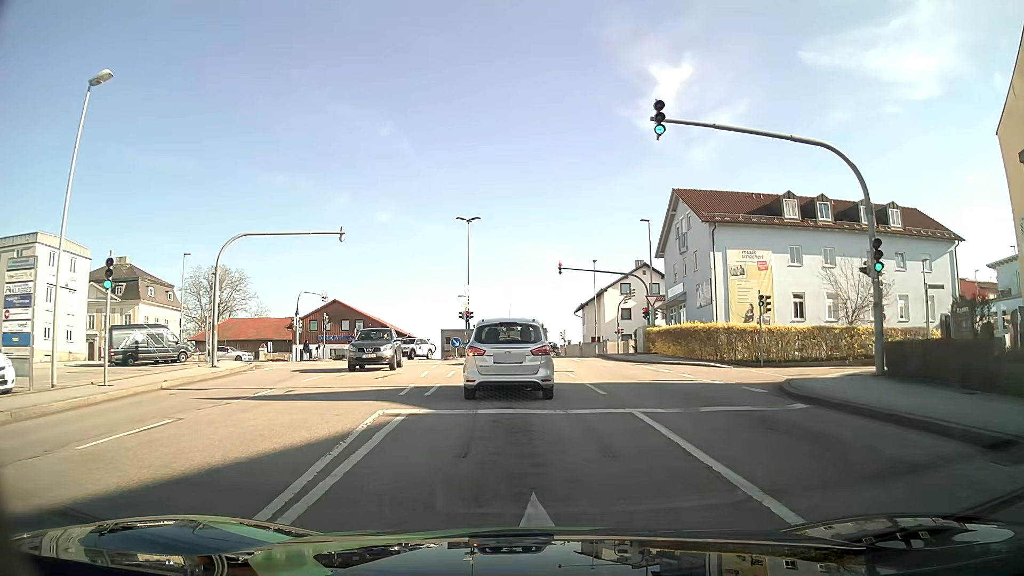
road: tertiary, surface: asphalt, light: Day
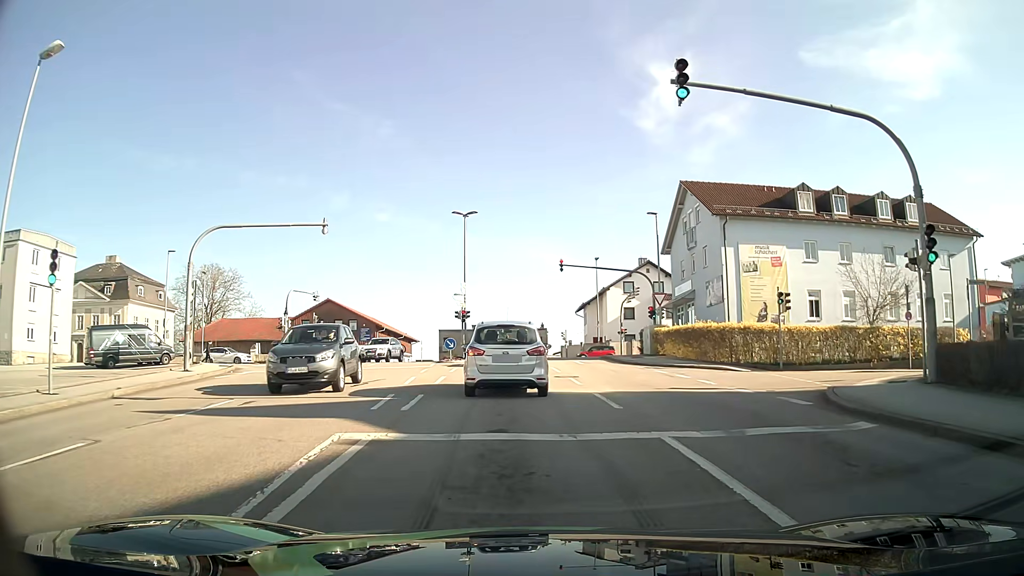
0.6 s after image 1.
(0.0, +2.5) m; 0°
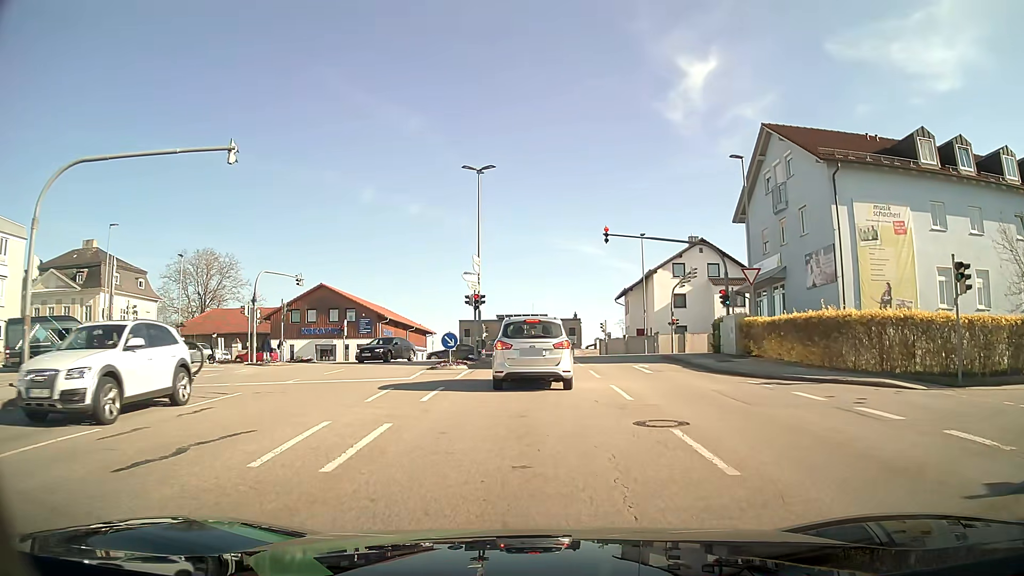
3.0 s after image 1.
(-0.2, +11.4) m; -2°
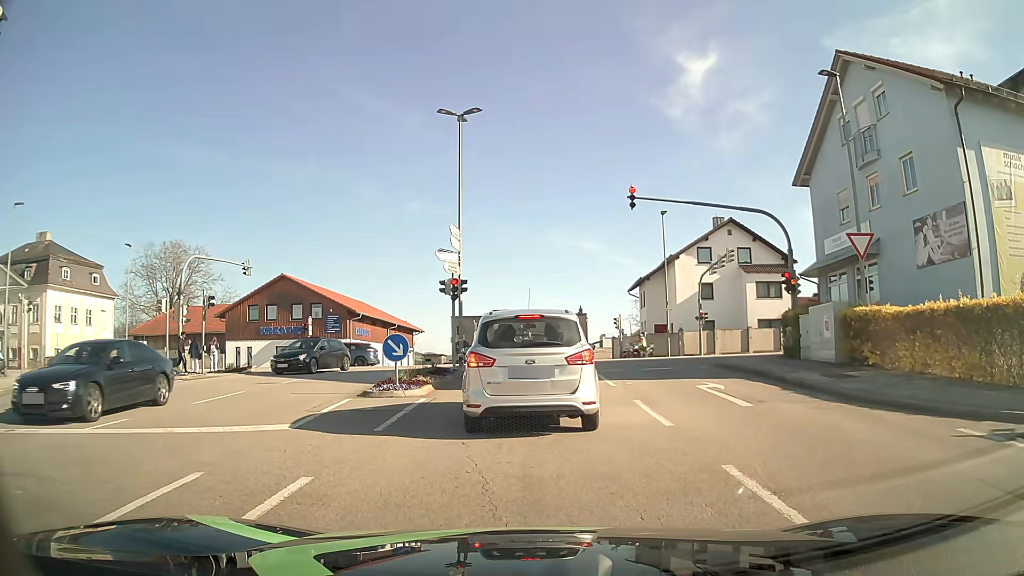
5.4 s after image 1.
(0.0, +9.1) m; -1°
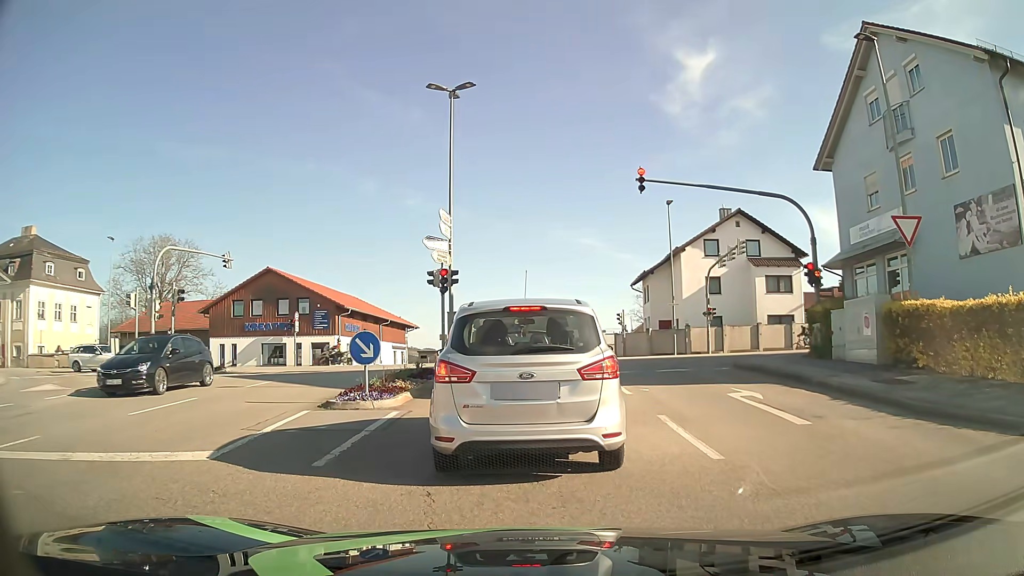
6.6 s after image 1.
(0.0, +2.4) m; +1°
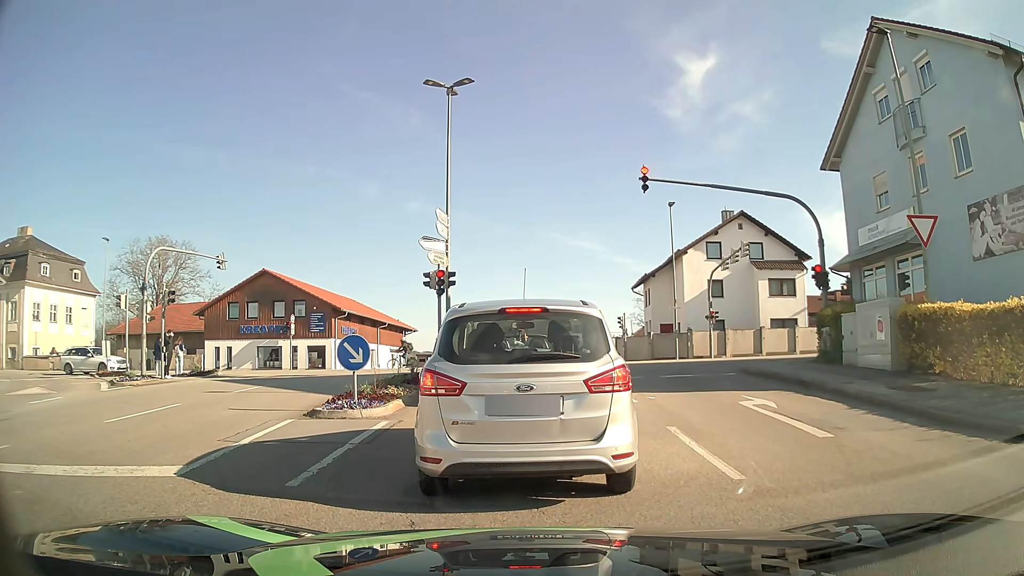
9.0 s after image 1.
(0.0, +0.7) m; 0°
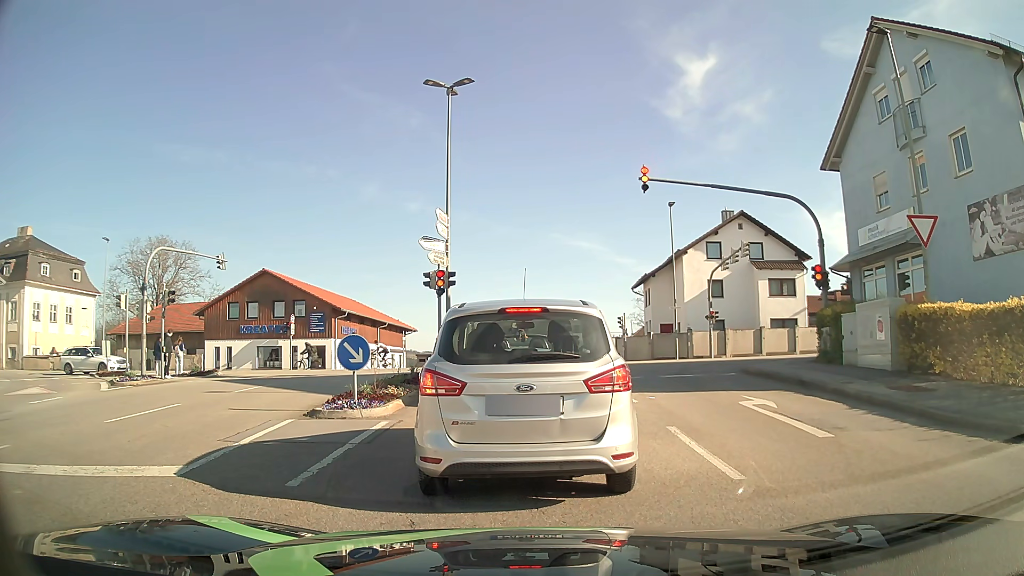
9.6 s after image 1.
(0.0, 0.0) m; 0°
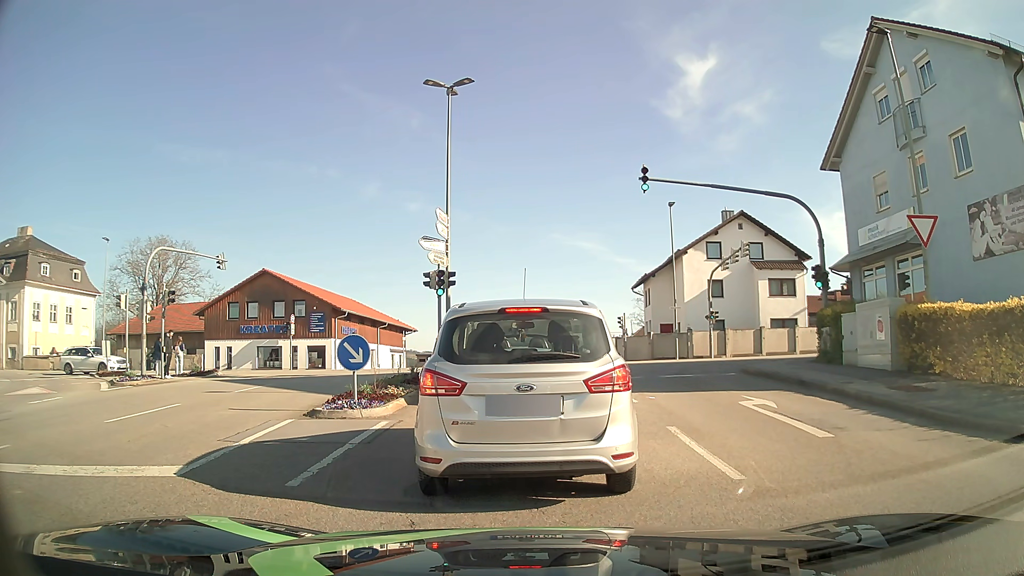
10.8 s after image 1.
(0.0, 0.0) m; 0°
(0, +10) (0, +20) (-1, +30) (-6, +38) (-16, +40) (-26, +40) (-36, +40) (-46, +40) (-56, +40) (-66, +40) m
